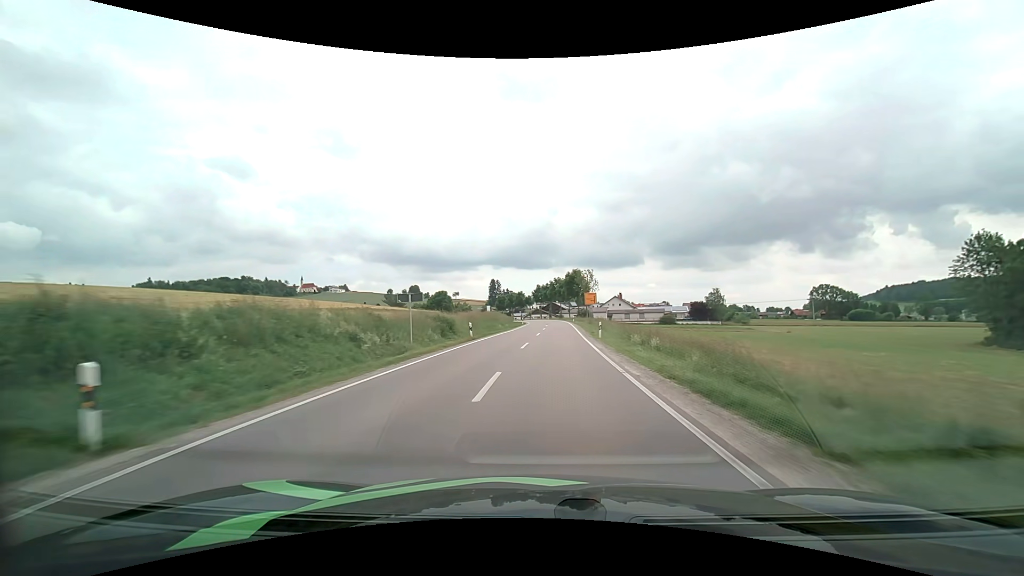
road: secondary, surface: asphalt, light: Day
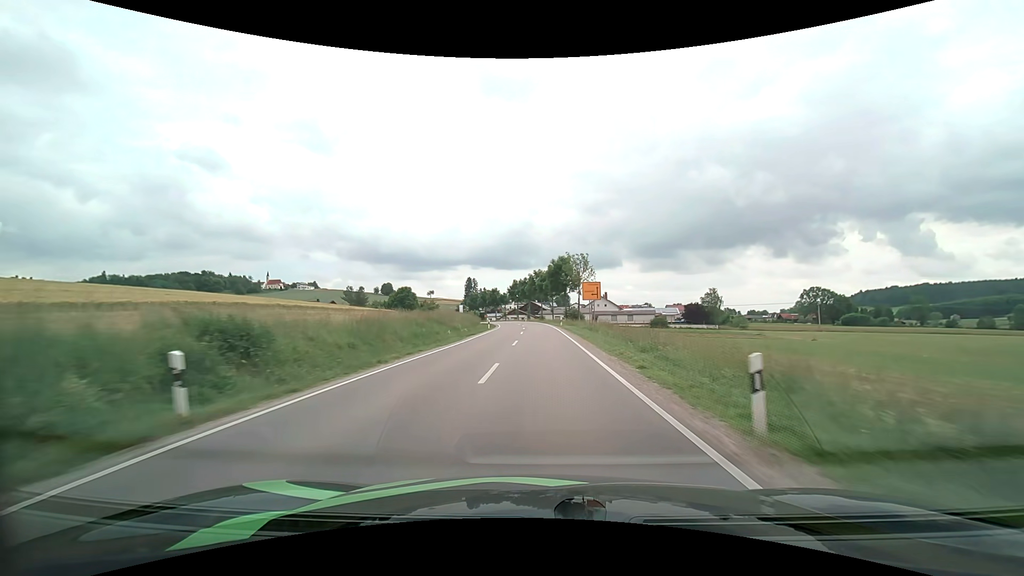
(+0.5, +22.2) m; +2°
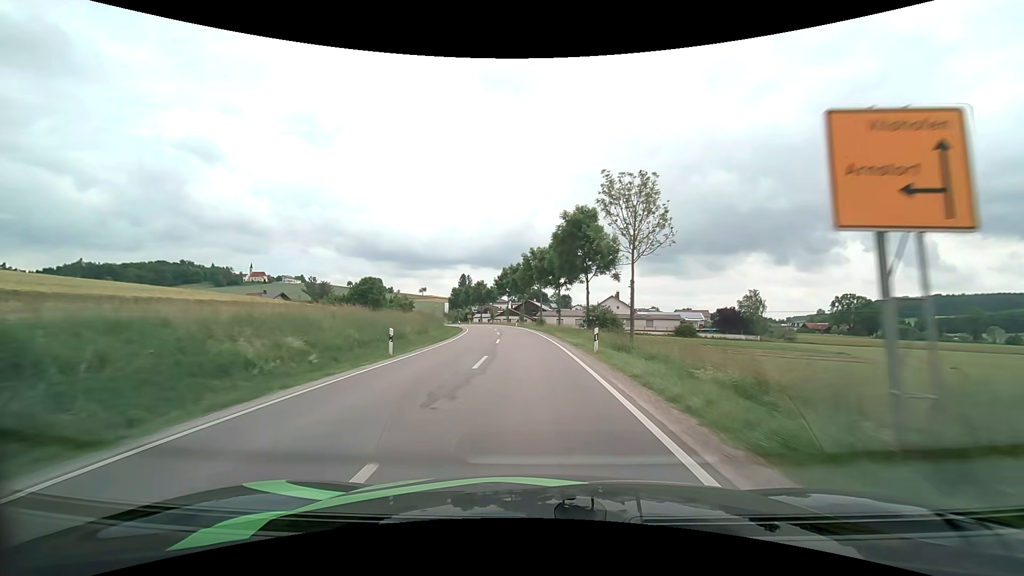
(+0.2, +33.2) m; 0°
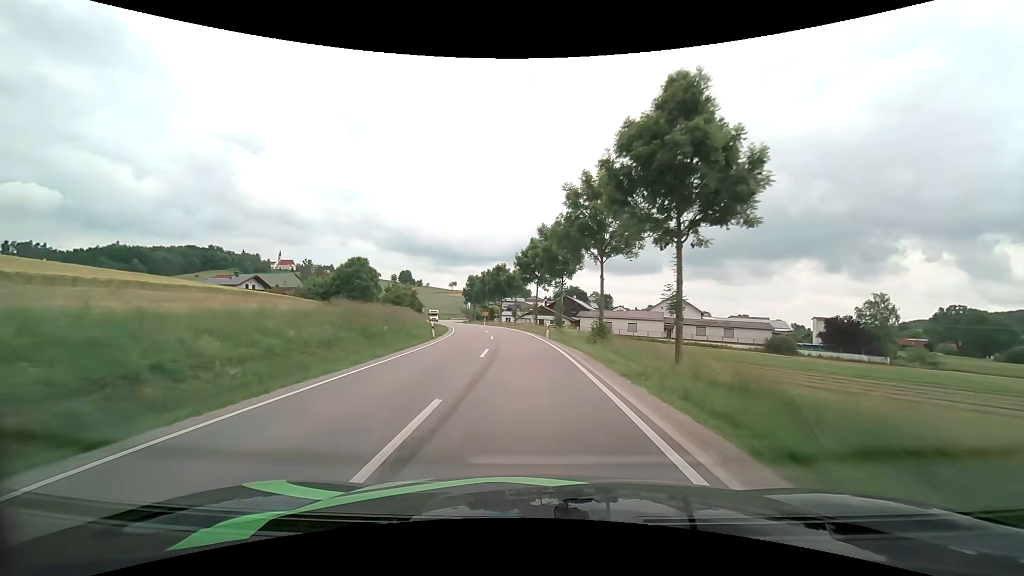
(-1.1, +32.7) m; -4°
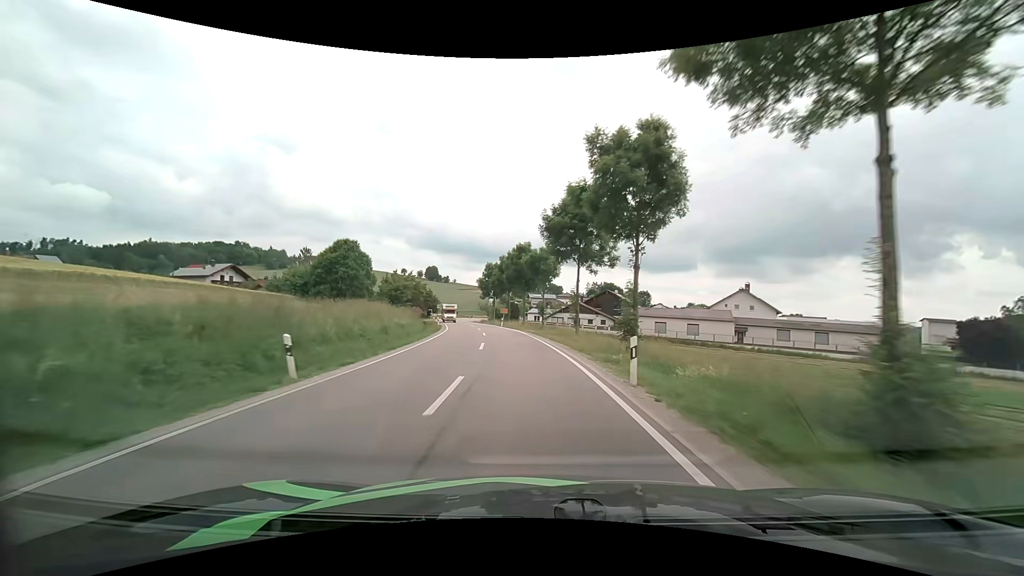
(-0.5, +21.4) m; -3°
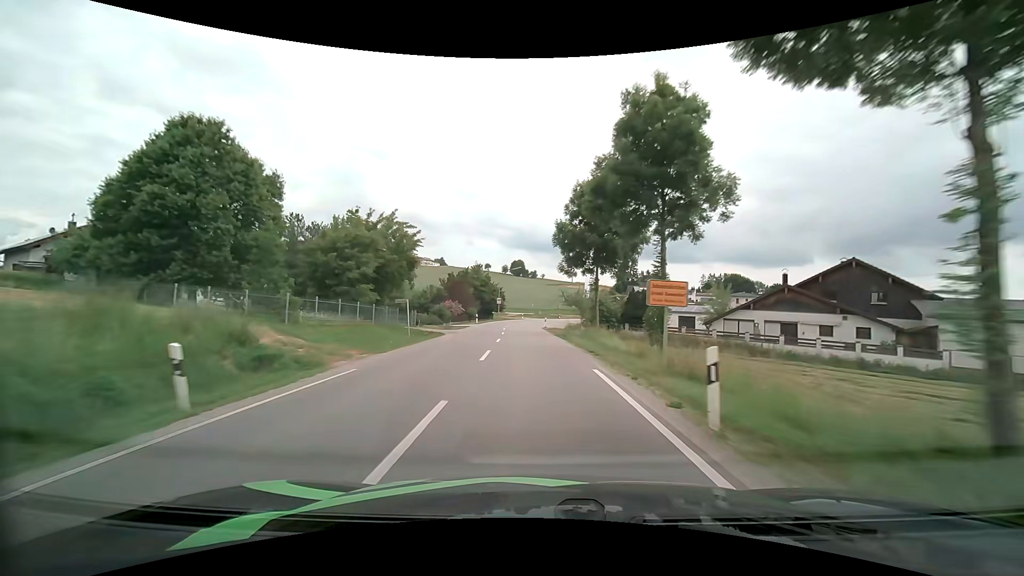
(-4.7, +51.4) m; -10°
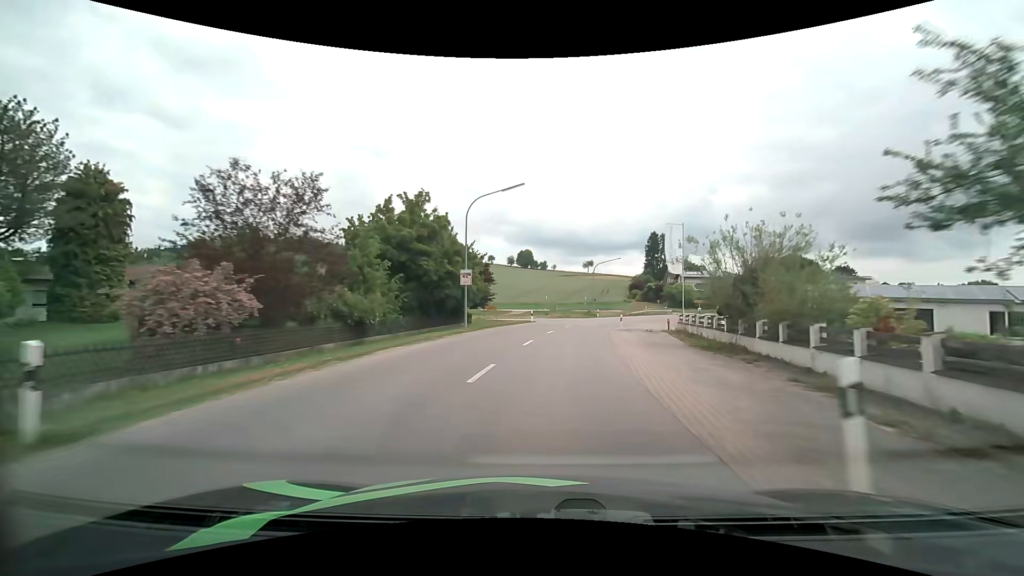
(-1.4, +49.8) m; -1°
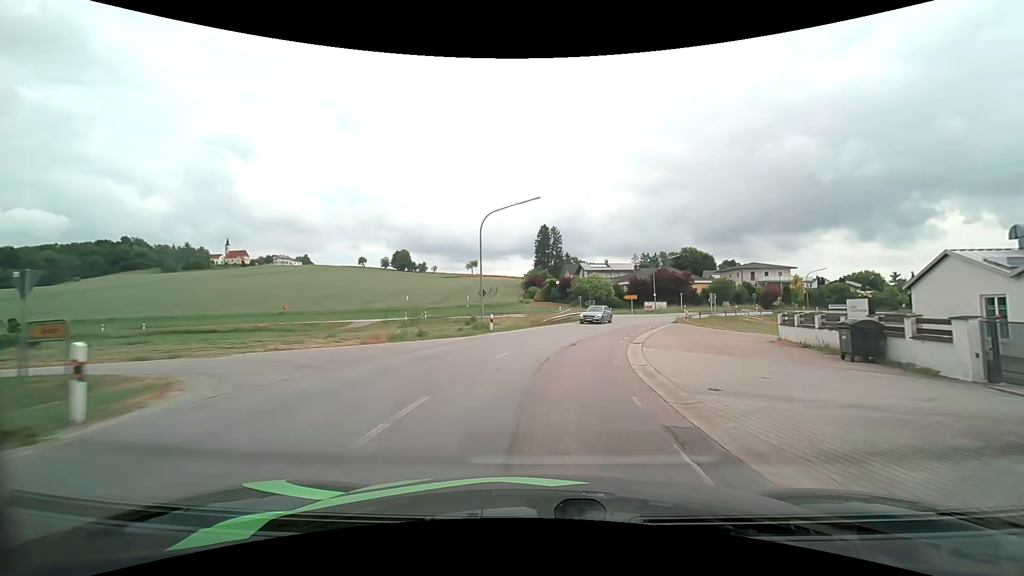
(+3.4, +36.4) m; +13°
(0, +10) (+2, +20) (+4, +30) (+7, +39) (+11, +48) (+16, +57) (+22, +65) (+28, +73) (+36, +79) (+44, +85) m
